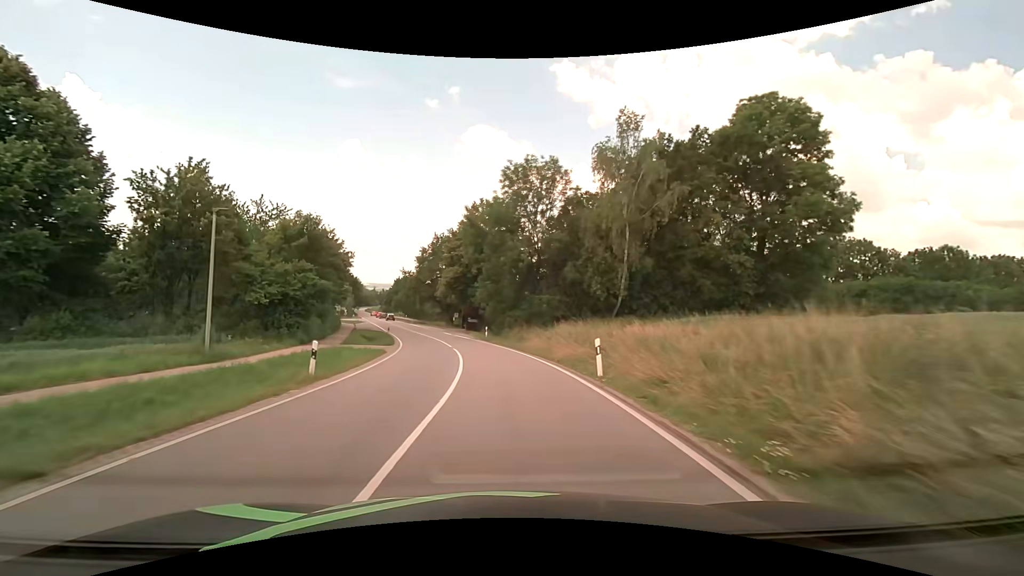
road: secondary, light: Day
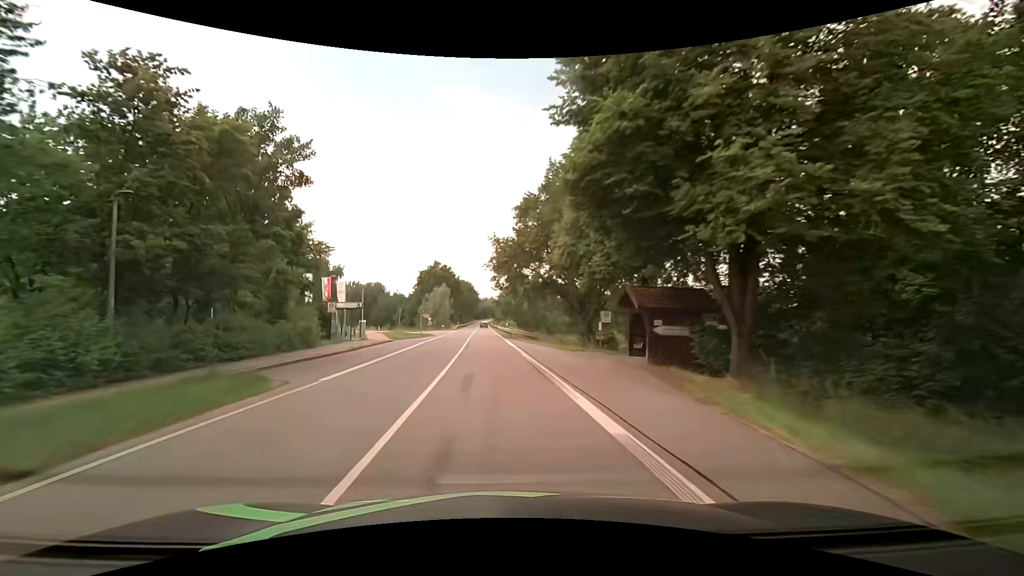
(-5.0, +44.9) m; -14°
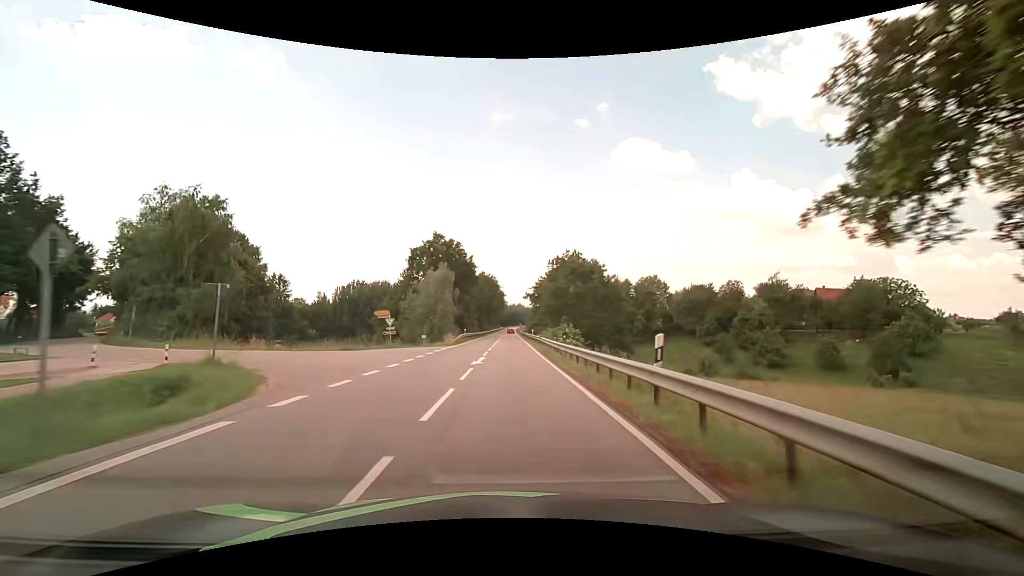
(-2.4, +45.5) m; -4°
(0, +10) (0, +20) (0, +30) (0, +40) (+1, +50) (+1, +60) (+1, +70) (+1, +80) (+1, +90) (+1, +100) m
